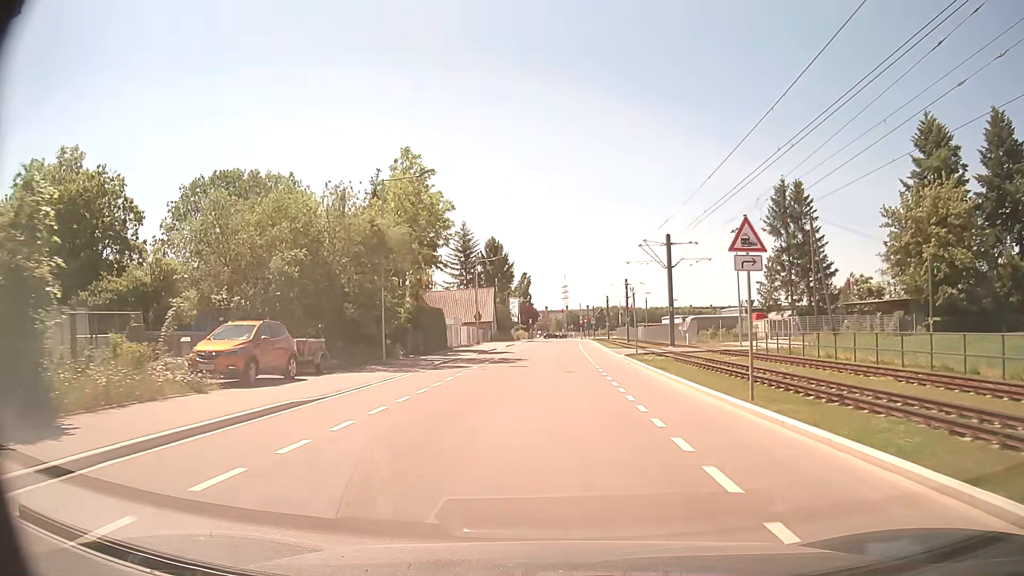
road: residential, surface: asphalt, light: Day
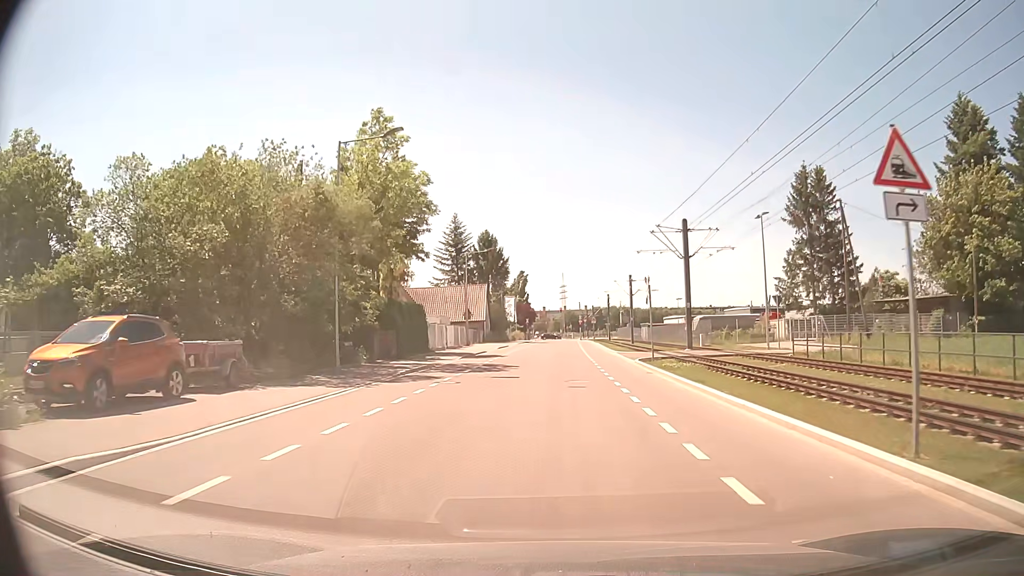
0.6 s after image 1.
(0.0, +6.5) m; +1°
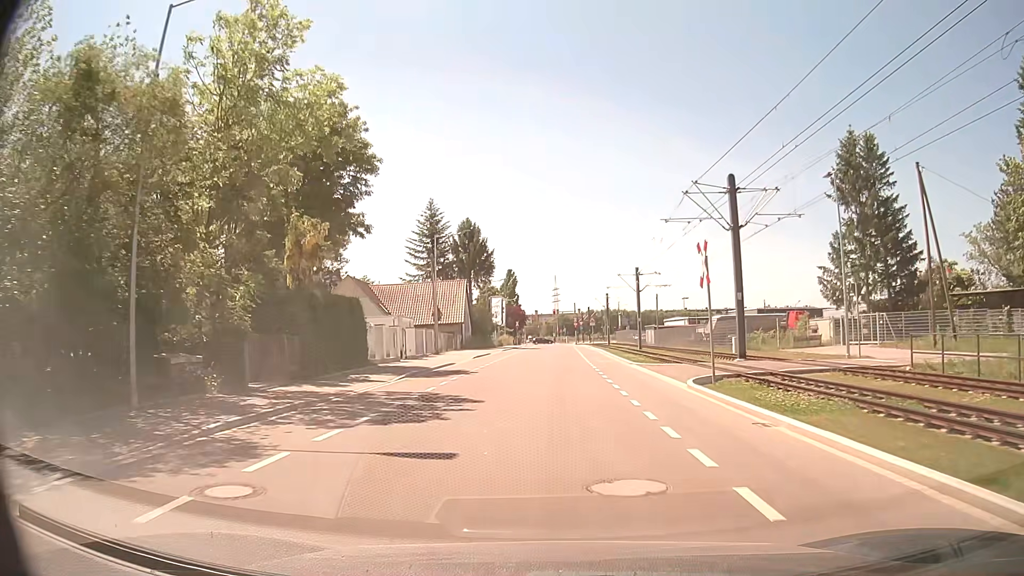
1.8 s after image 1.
(0.0, +12.3) m; 0°
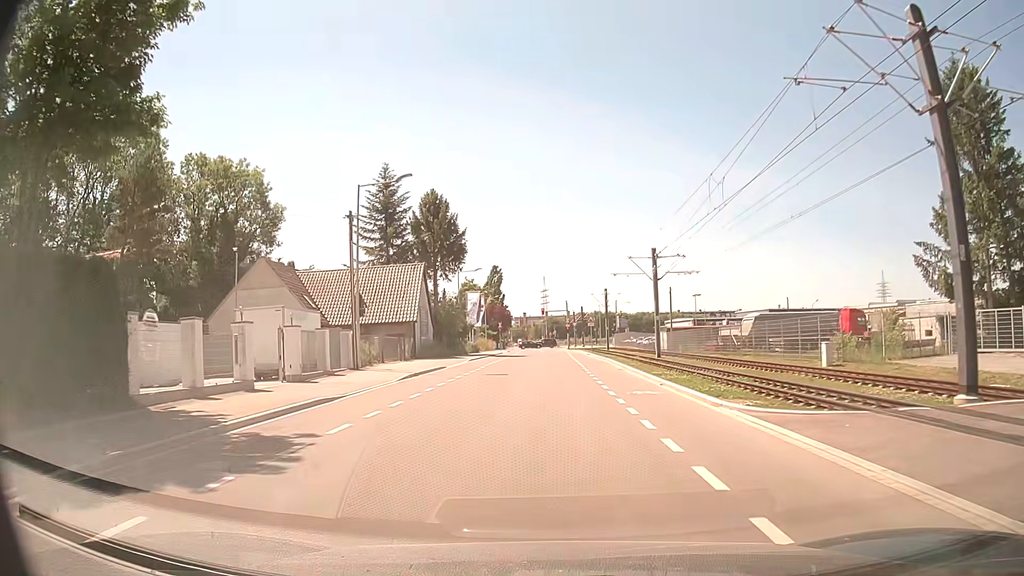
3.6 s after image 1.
(+0.1, +16.8) m; +1°
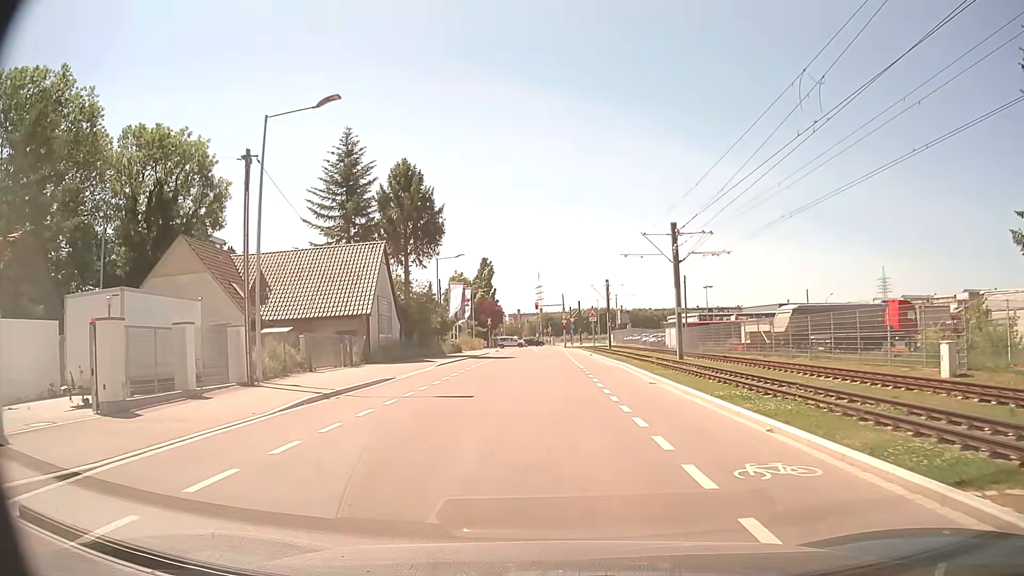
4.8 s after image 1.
(+0.1, +9.9) m; 0°
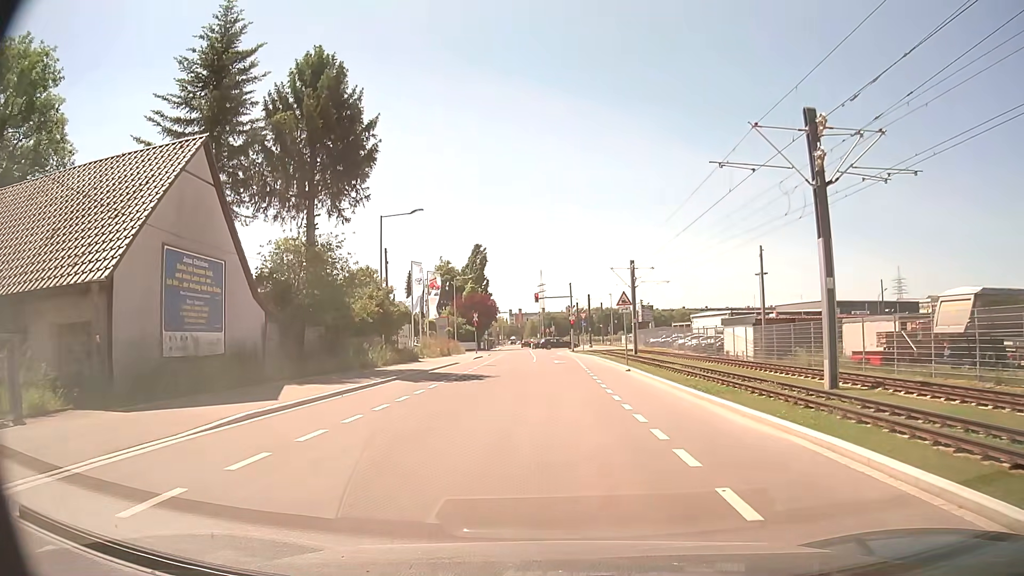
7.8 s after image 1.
(+0.1, +21.0) m; 0°
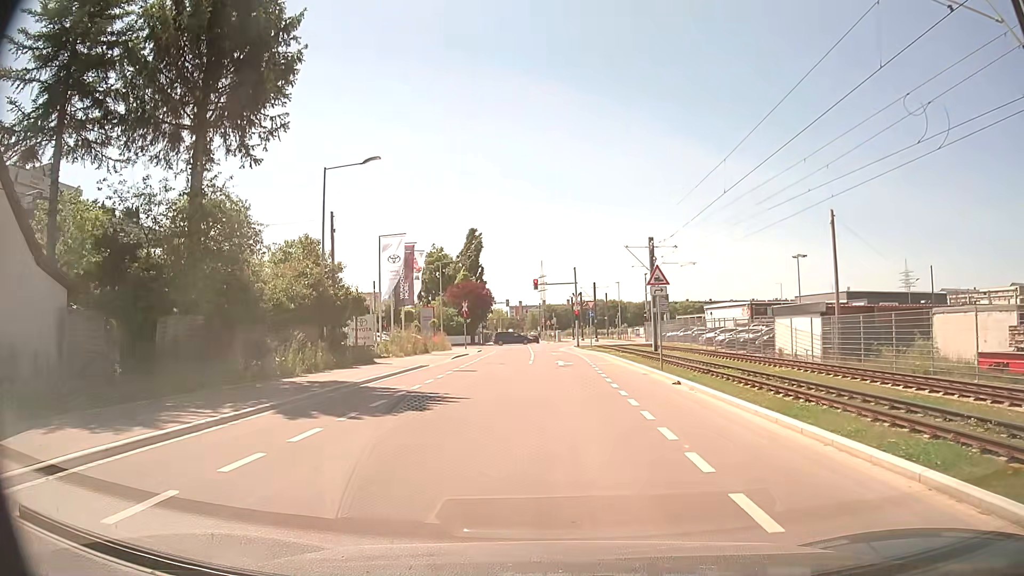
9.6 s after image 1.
(+0.1, +10.2) m; +1°
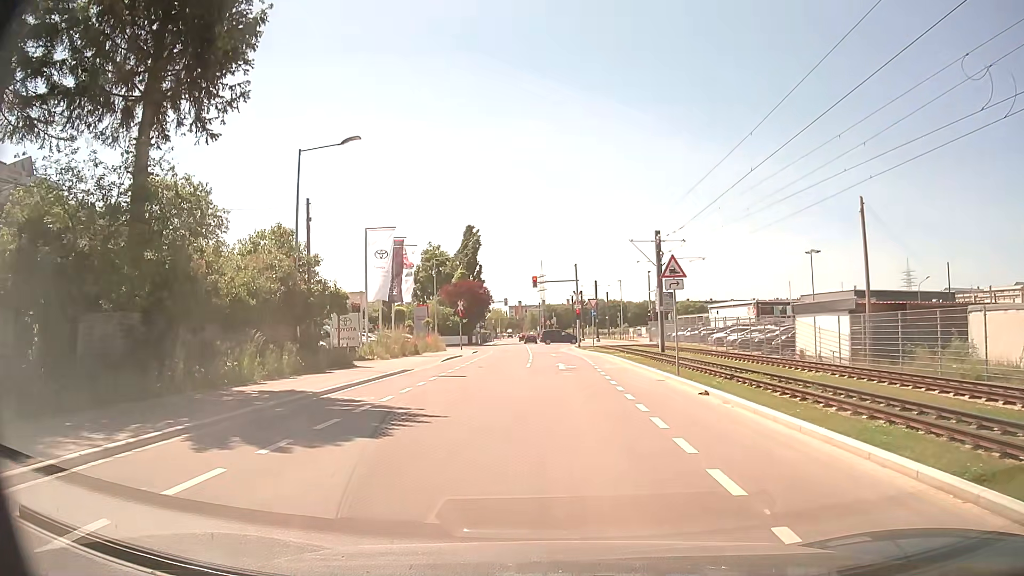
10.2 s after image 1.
(0.0, +3.0) m; 0°
(0, +10) (0, +20) (0, +30) (0, +40) (0, +50) (0, +60) (-1, +70) (-1, +80) (-2, +90) (-3, +100) m
